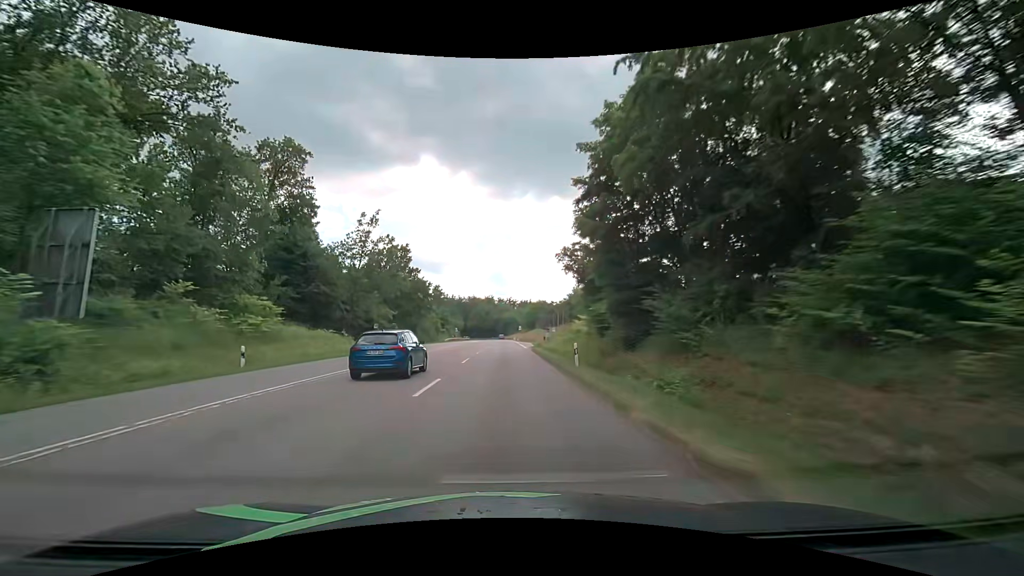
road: secondary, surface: asphalt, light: Day
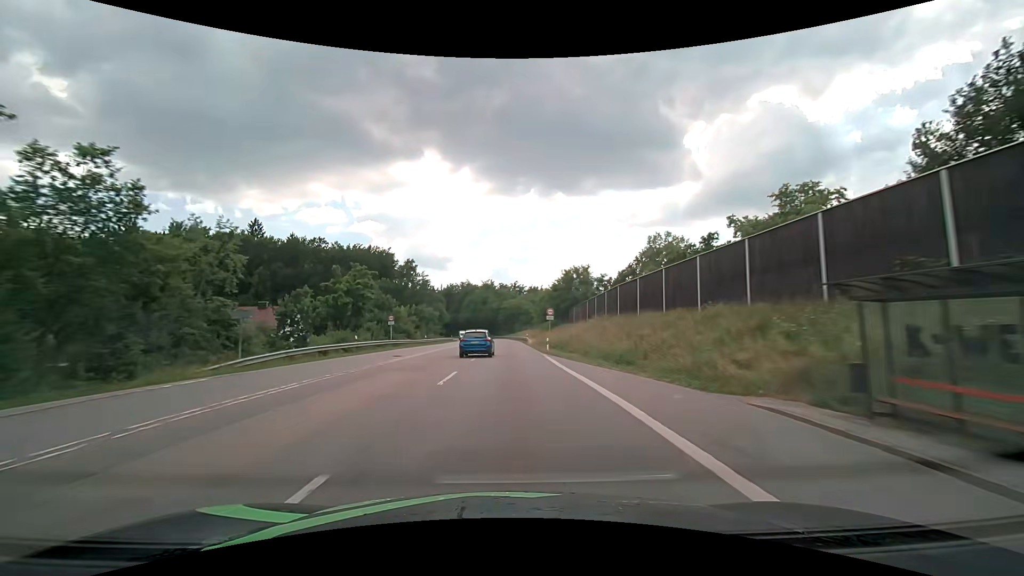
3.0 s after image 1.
(+0.1, +72.9) m; 0°
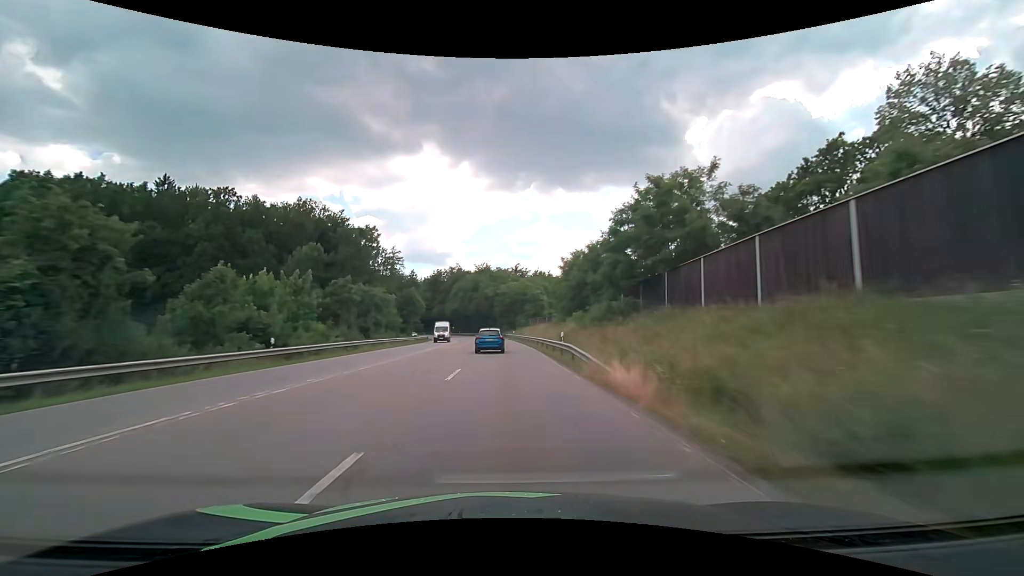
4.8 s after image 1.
(+0.1, +45.2) m; 0°
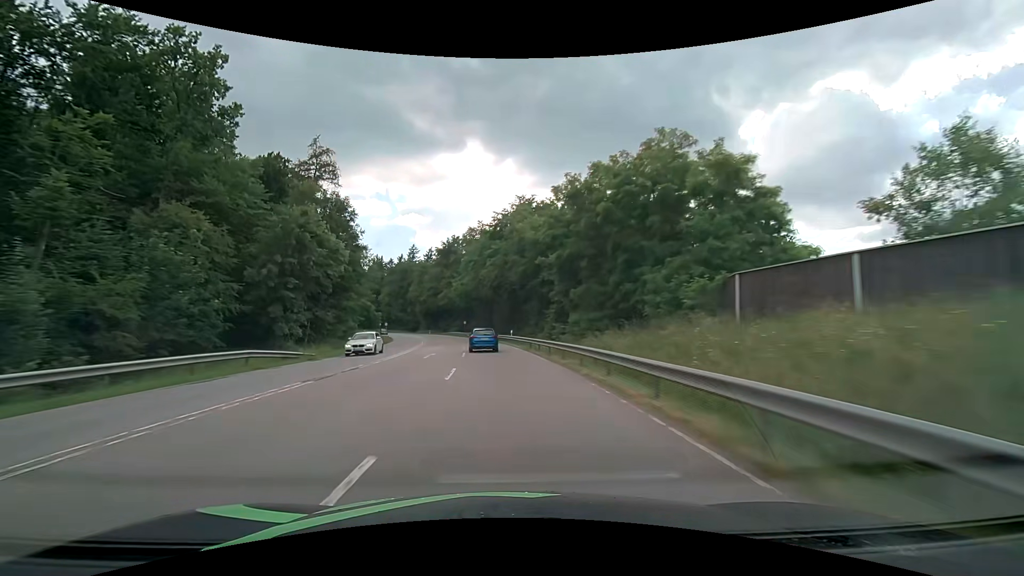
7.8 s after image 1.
(-2.0, +75.1) m; -5°
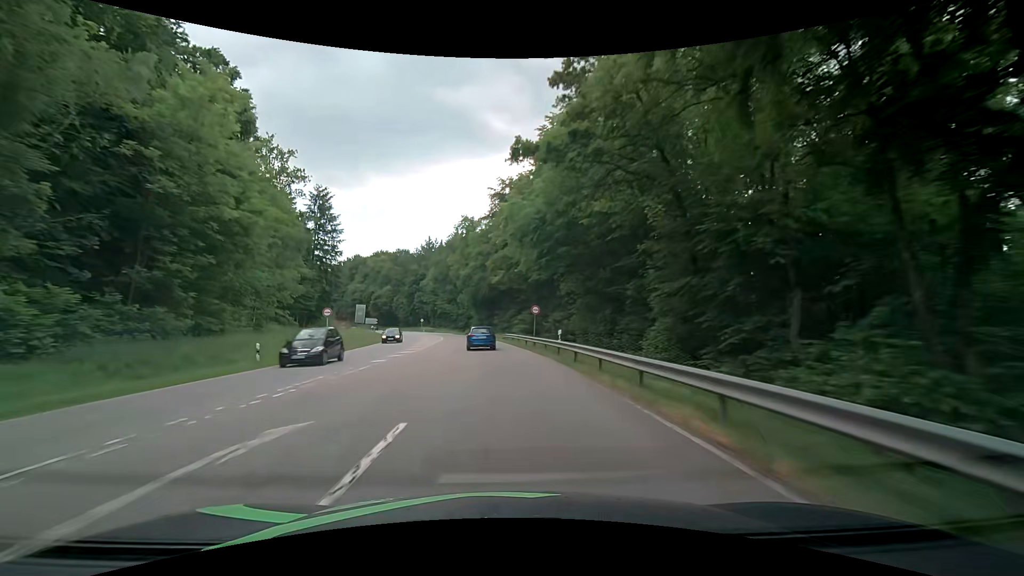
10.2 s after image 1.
(-4.2, +58.1) m; -8°
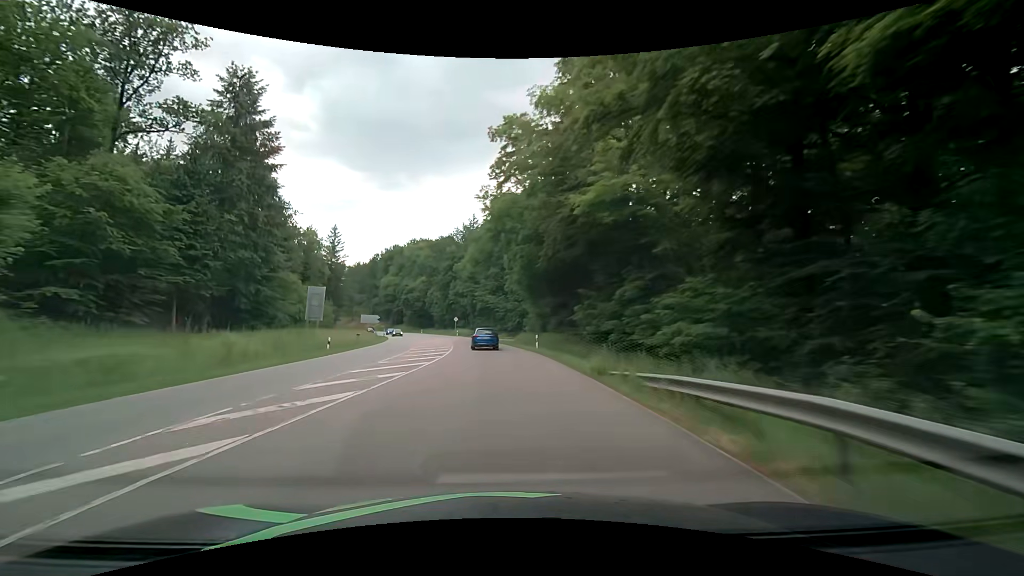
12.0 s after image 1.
(-2.7, +42.2) m; -7°
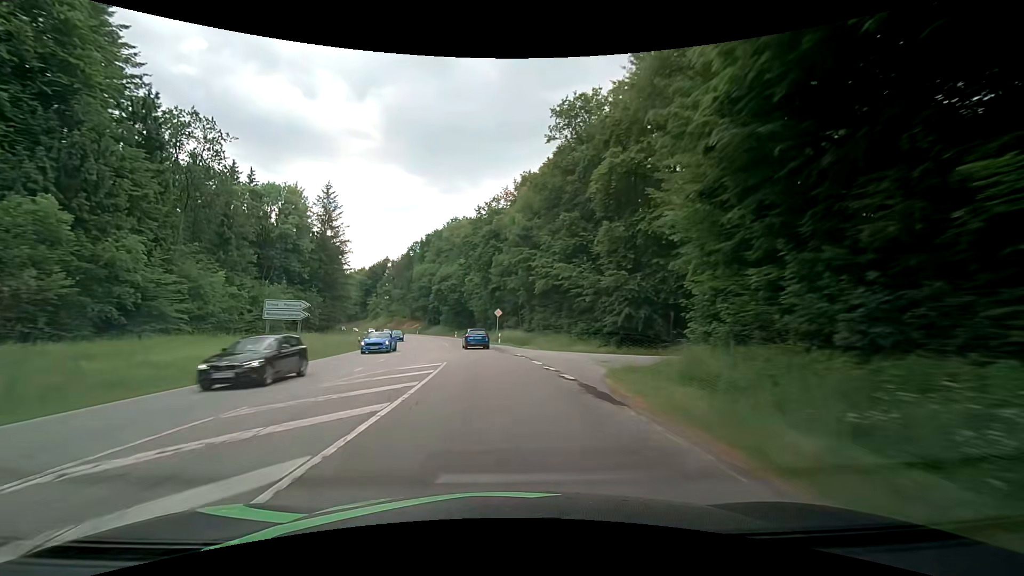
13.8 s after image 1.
(-2.6, +41.9) m; -6°
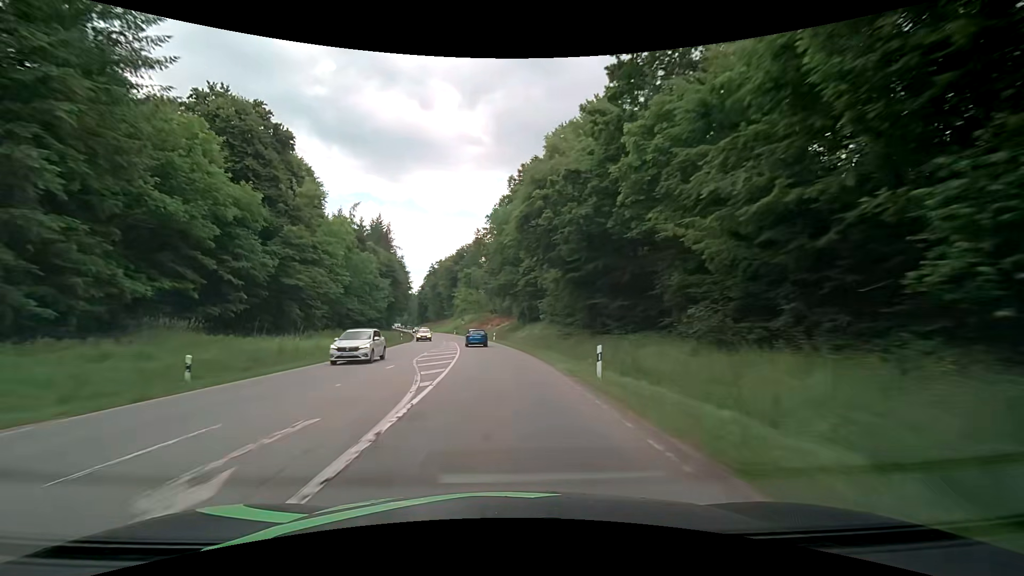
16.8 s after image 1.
(-8.5, +69.9) m; -13°
(0, +10) (-1, +20) (-1, +30) (-2, +40) (-3, +50) (-5, +60) (-6, +70) (-8, +80) (-10, +89) (-12, +99) m
